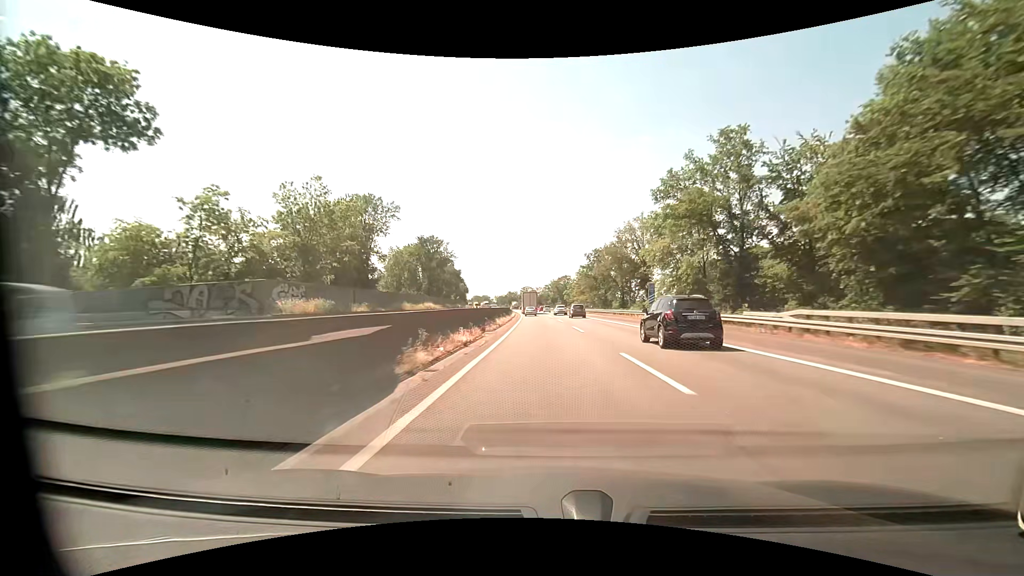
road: motorway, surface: asphalt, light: Day
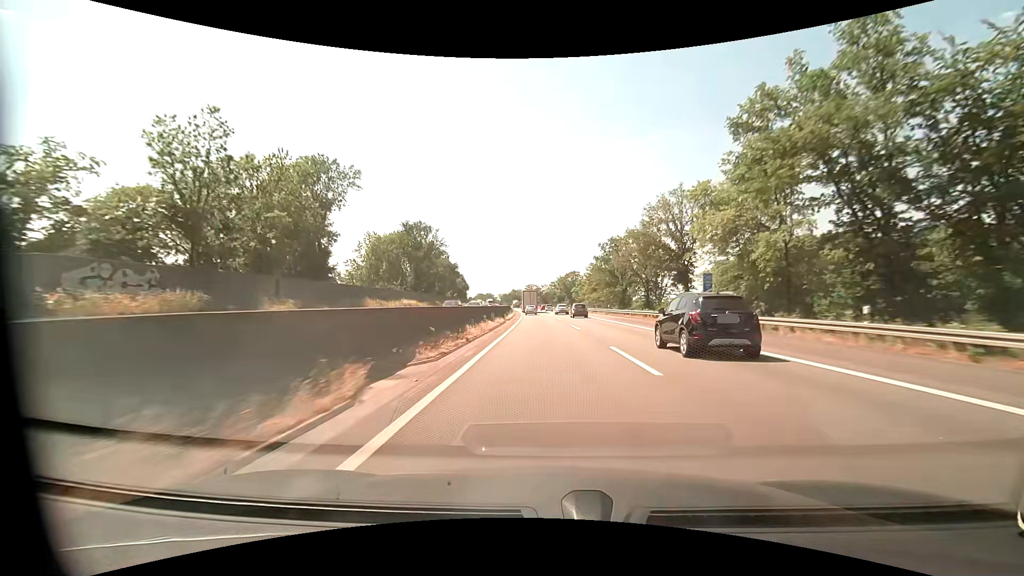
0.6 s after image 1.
(0.0, +16.1) m; 0°
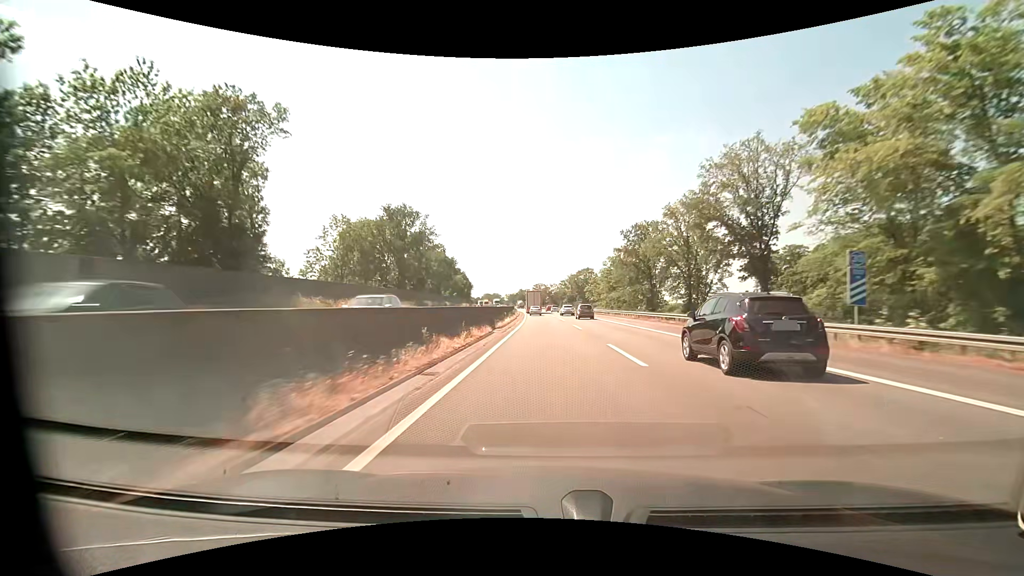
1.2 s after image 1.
(-0.1, +16.0) m; -1°
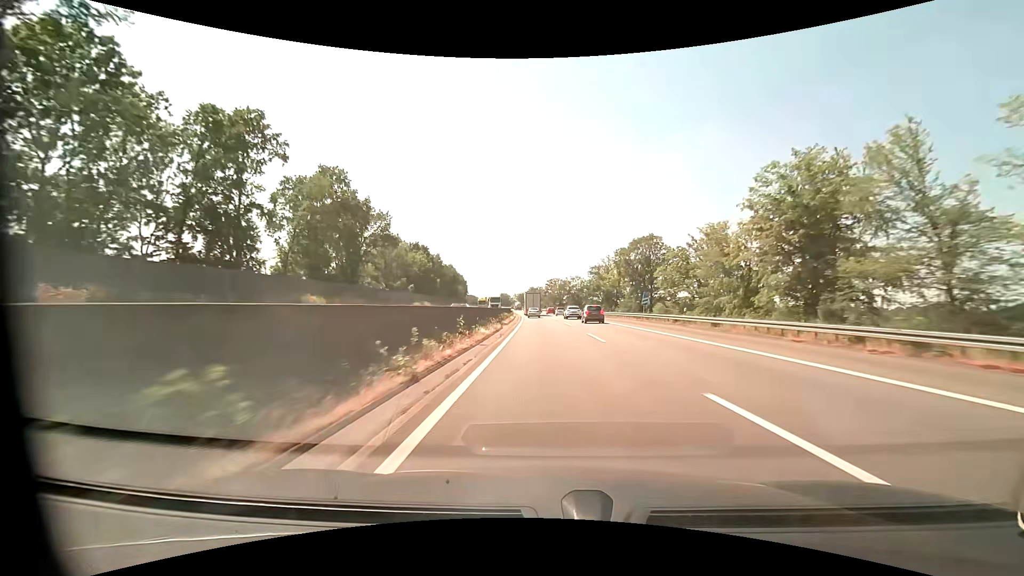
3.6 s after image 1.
(-1.2, +63.6) m; -2°
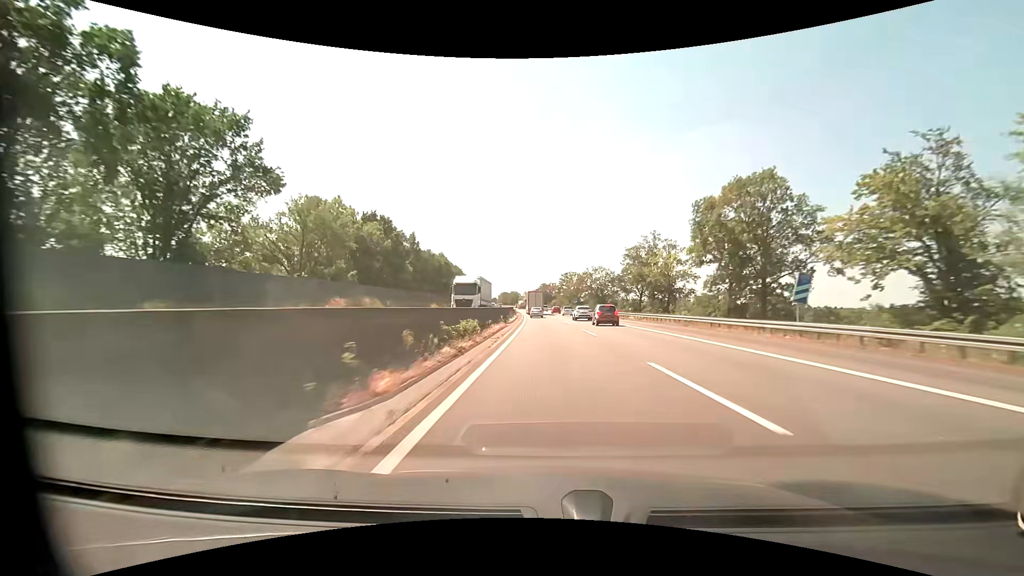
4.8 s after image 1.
(-0.5, +31.8) m; -2°
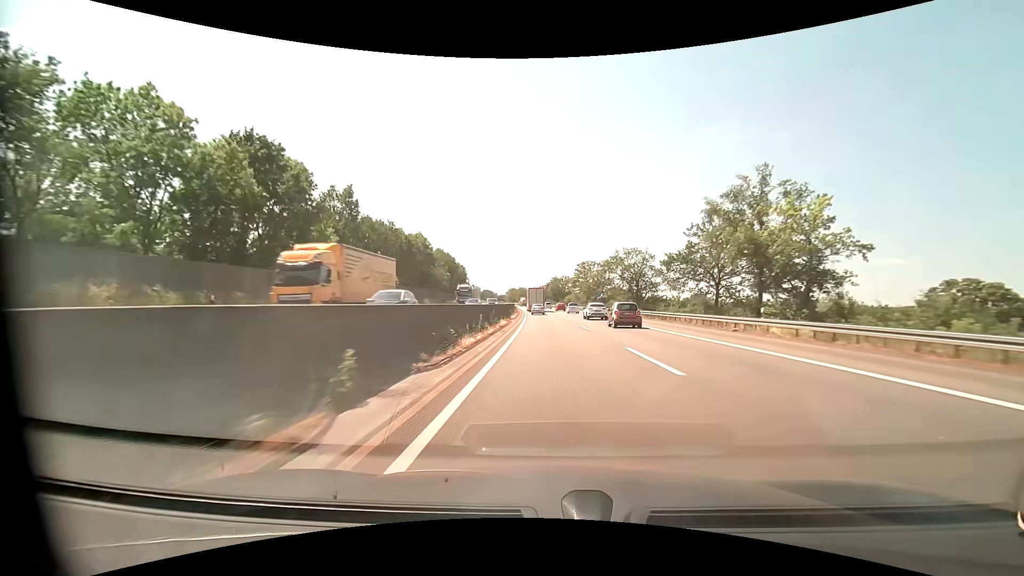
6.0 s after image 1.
(-0.3, +31.7) m; -1°
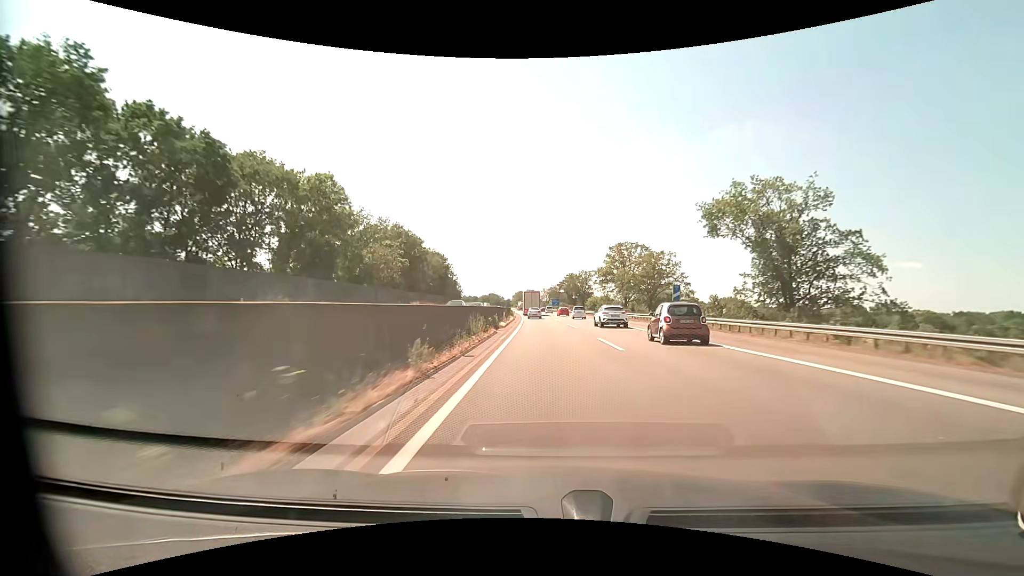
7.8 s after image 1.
(-0.6, +47.7) m; -1°
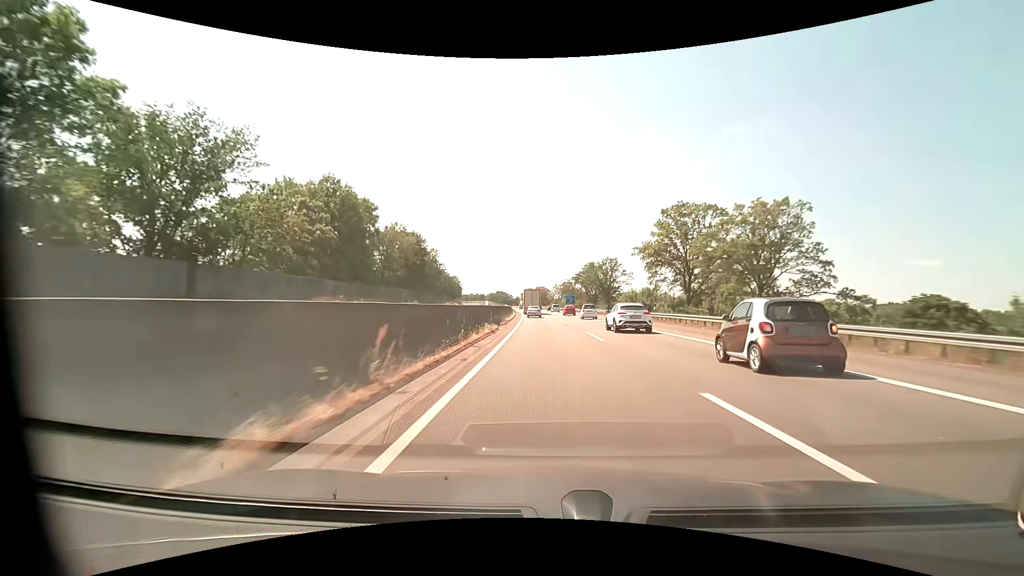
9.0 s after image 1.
(-0.3, +32.1) m; -1°
(0, +10) (0, +20) (0, +30) (-1, +40) (-1, +50) (-2, +60) (-2, +70) (-3, +80) (-3, +90) (-4, +100) m
